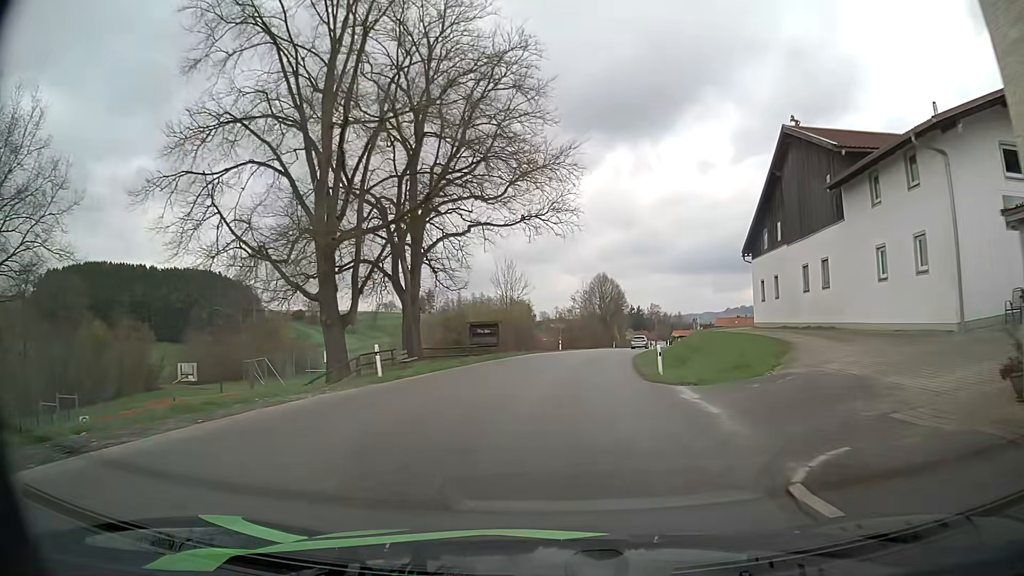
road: tertiary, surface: asphalt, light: Day
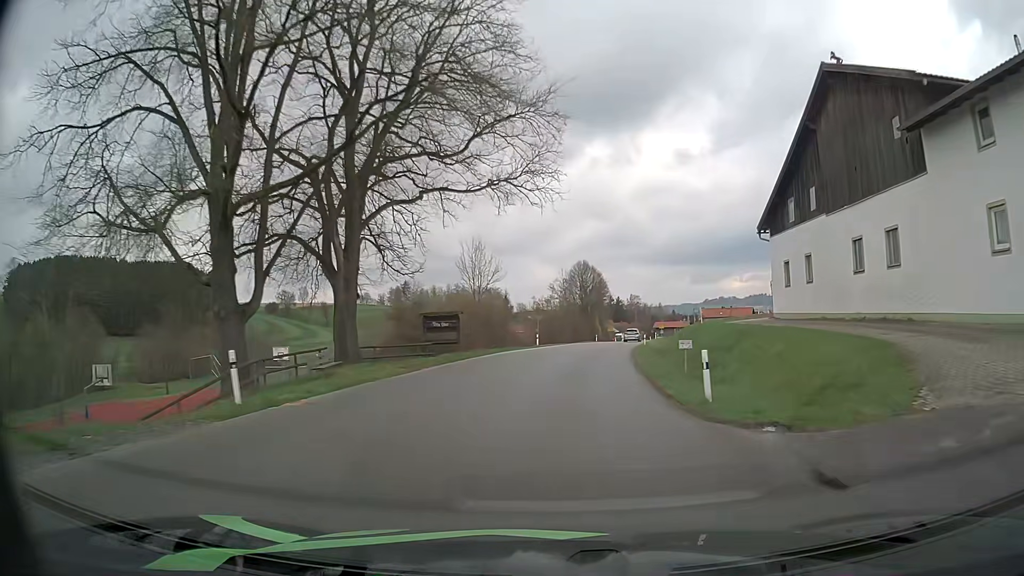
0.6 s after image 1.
(+0.2, +8.0) m; +2°
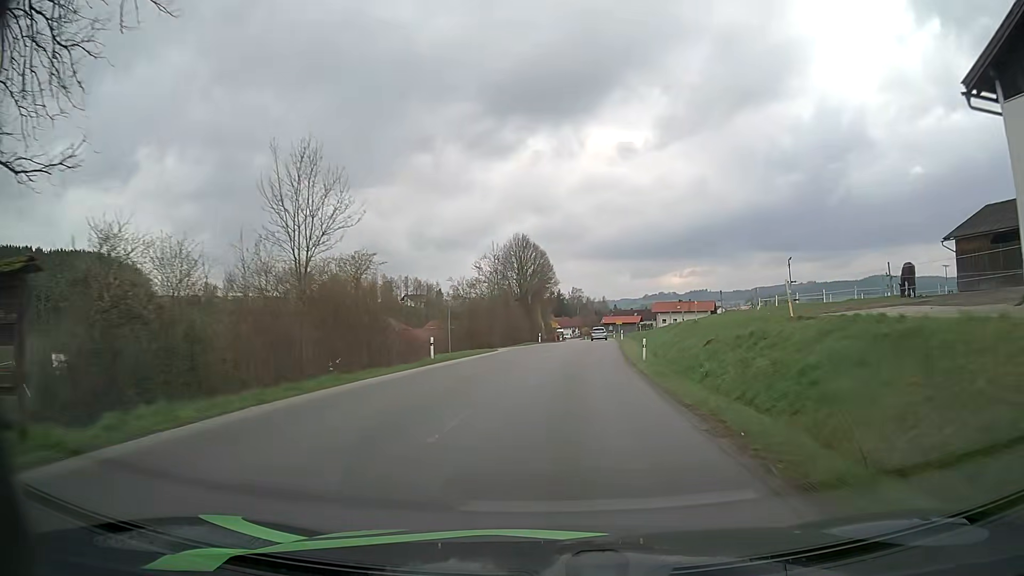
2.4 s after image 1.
(+1.0, +24.4) m; +5°
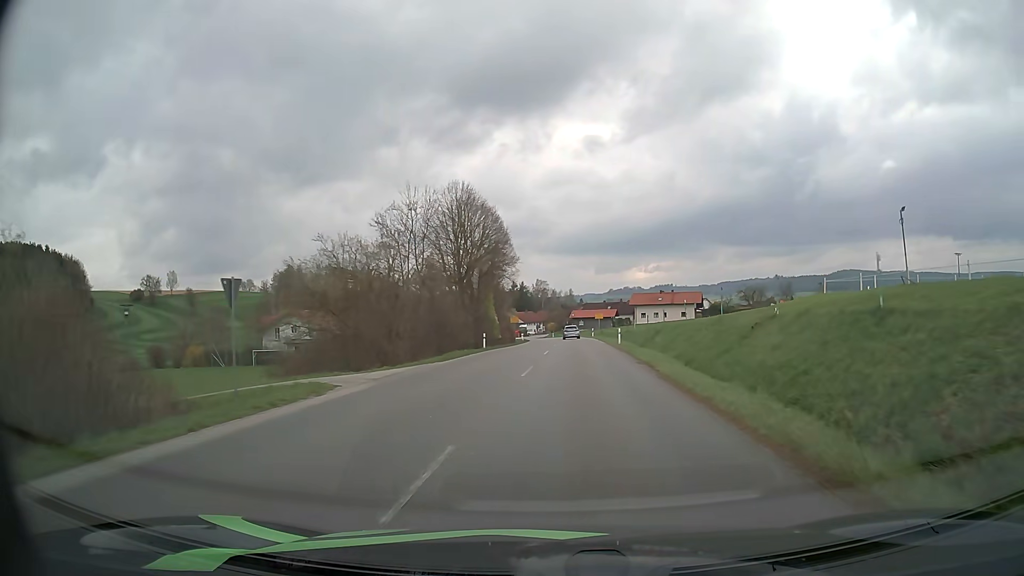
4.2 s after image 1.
(+0.7, +24.8) m; +3°
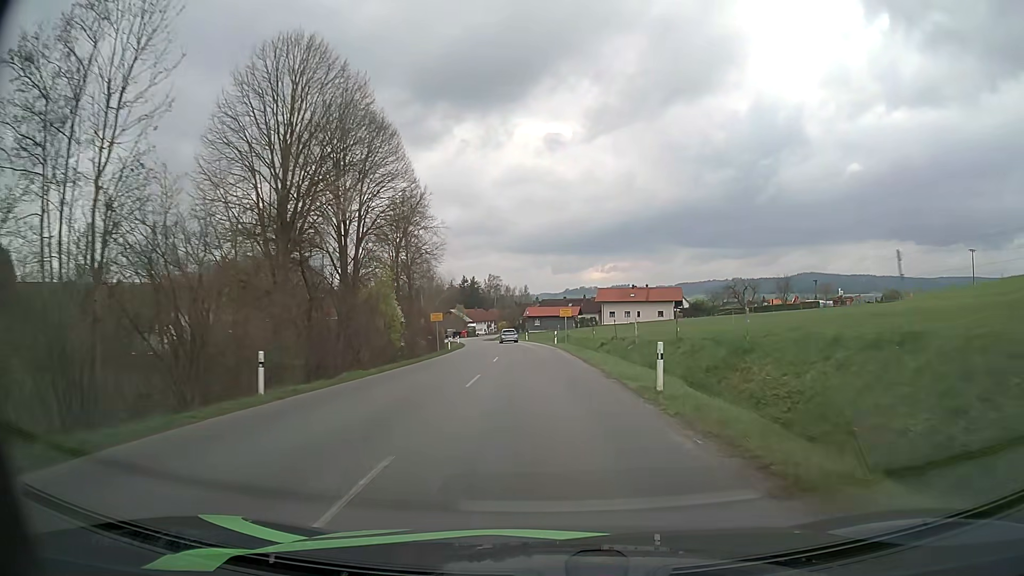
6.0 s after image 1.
(+1.0, +26.1) m; +4°
(0, +10) (0, +20) (-1, +30) (-1, +40) (-2, +50) (-3, +60) (-4, +70) (-6, +80) (-7, +90) (-9, +99) m
